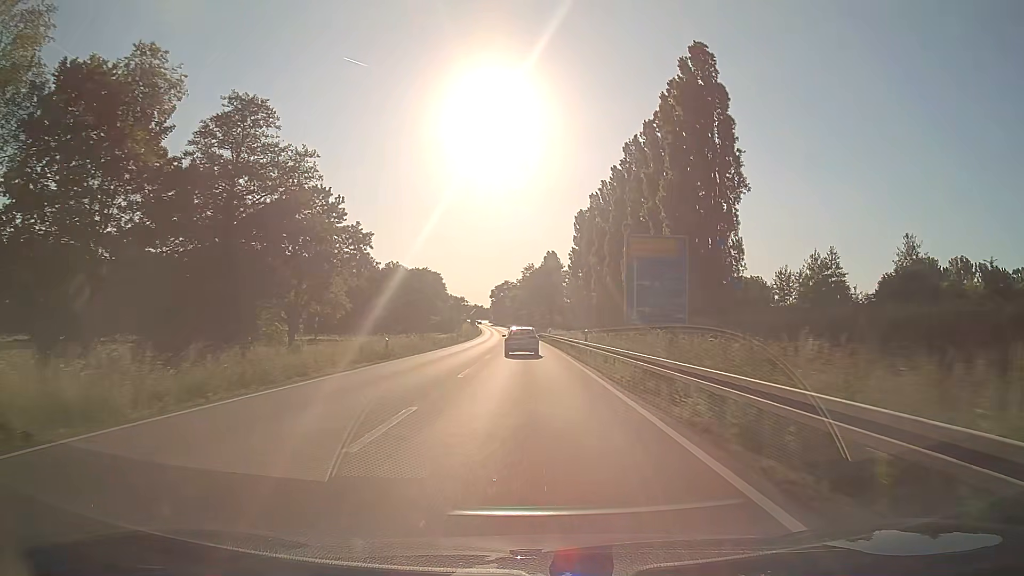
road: primary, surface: asphalt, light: Day
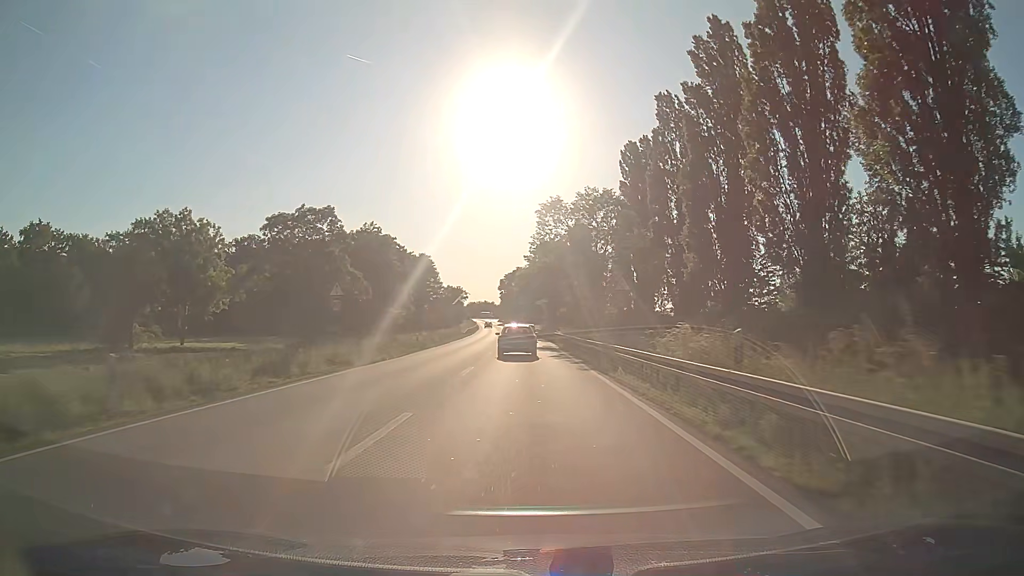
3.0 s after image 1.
(-0.6, +61.0) m; -1°
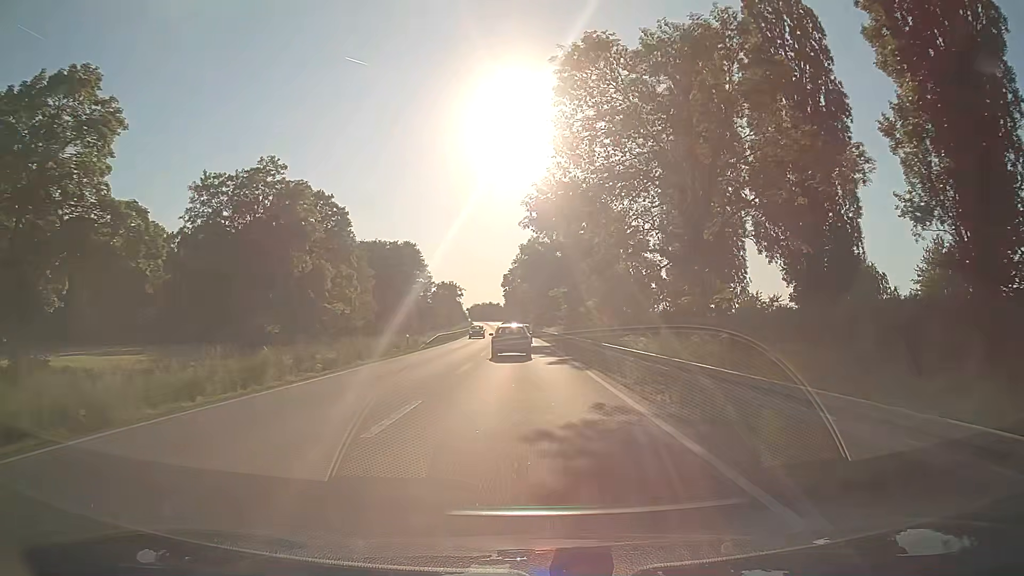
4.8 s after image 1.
(-0.2, +34.1) m; -1°
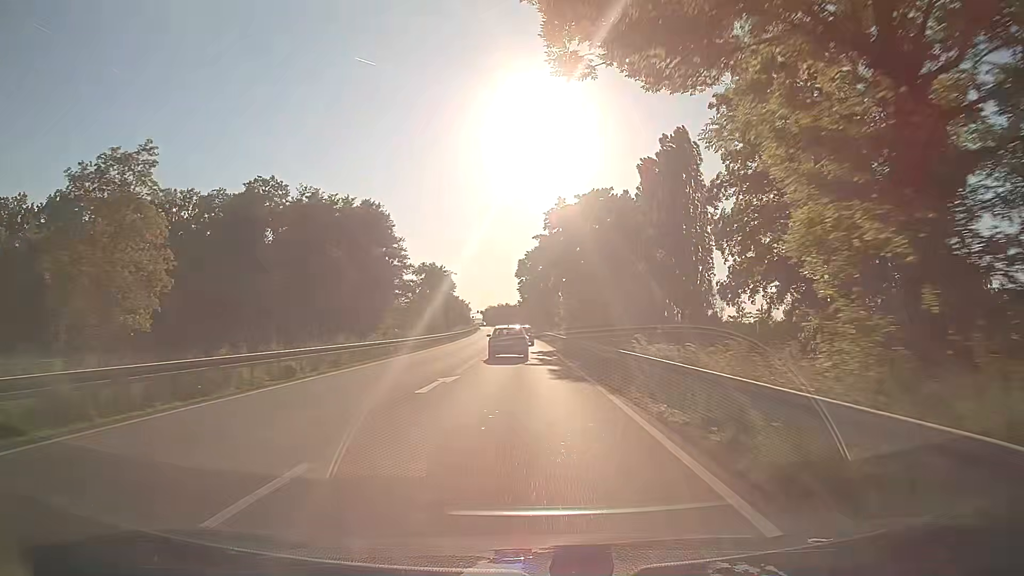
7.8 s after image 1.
(-0.7, +53.9) m; -2°
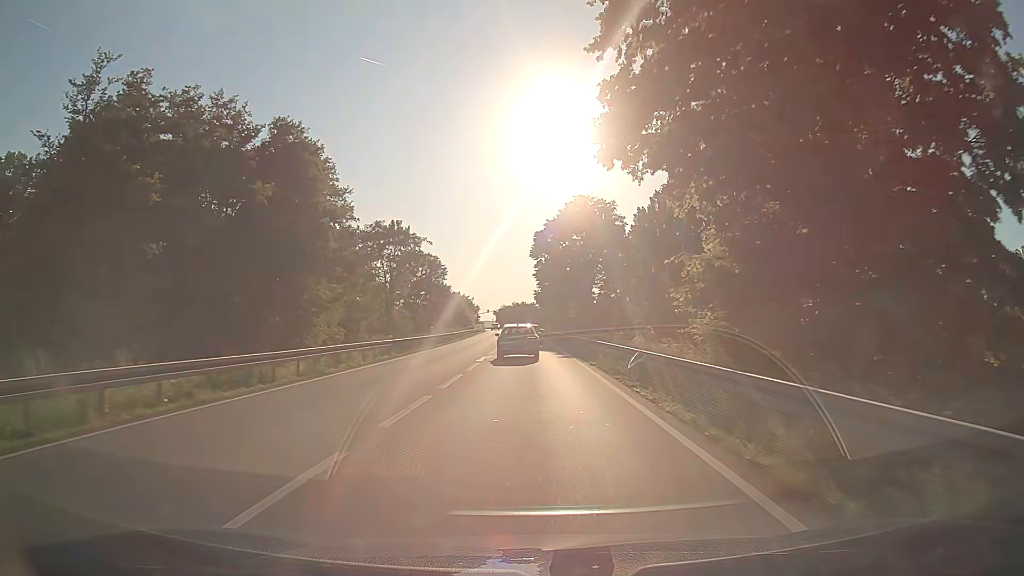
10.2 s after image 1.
(-0.6, +41.3) m; -1°
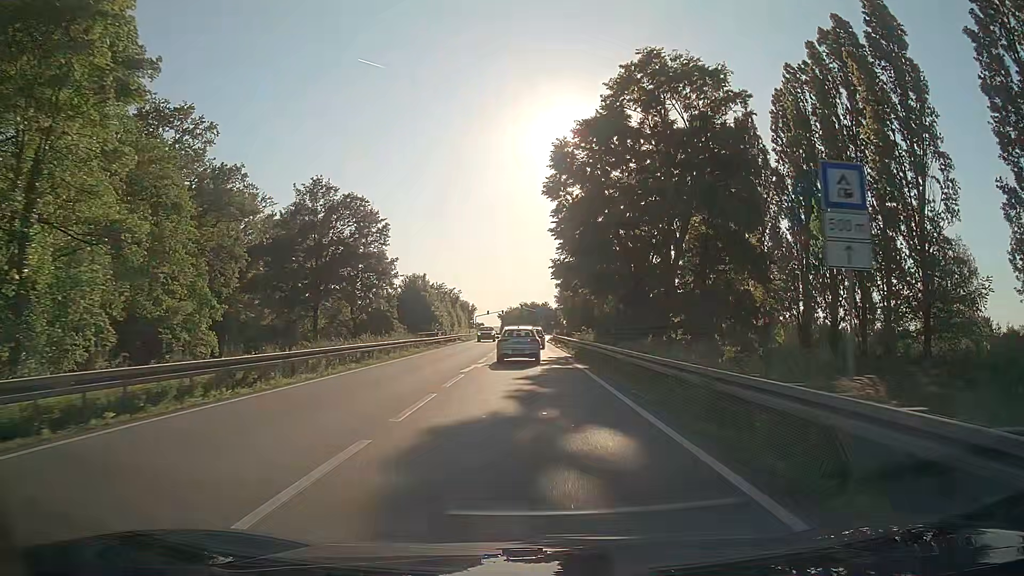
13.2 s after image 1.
(-0.6, +46.9) m; -1°
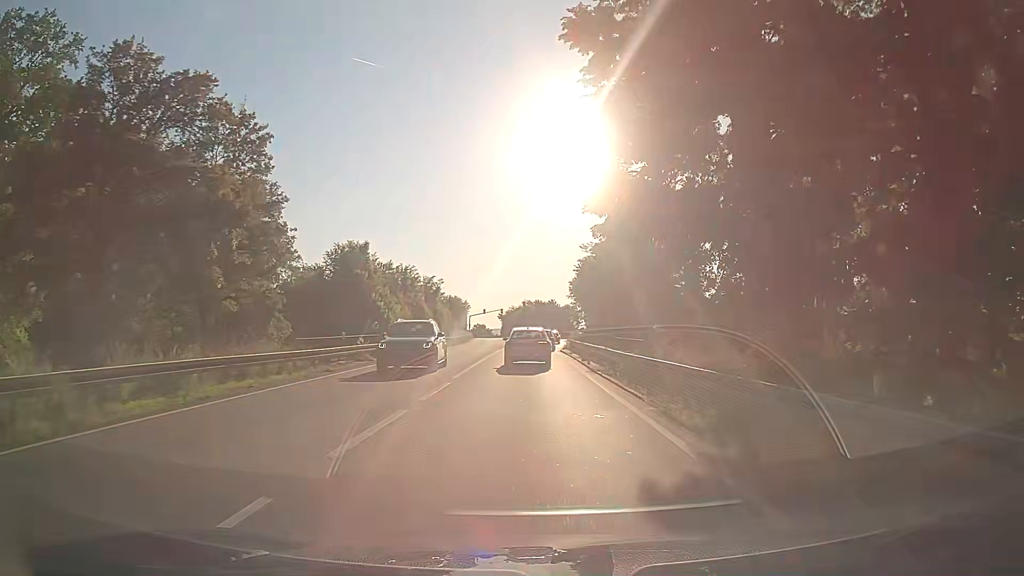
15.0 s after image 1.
(-0.2, +27.0) m; -1°
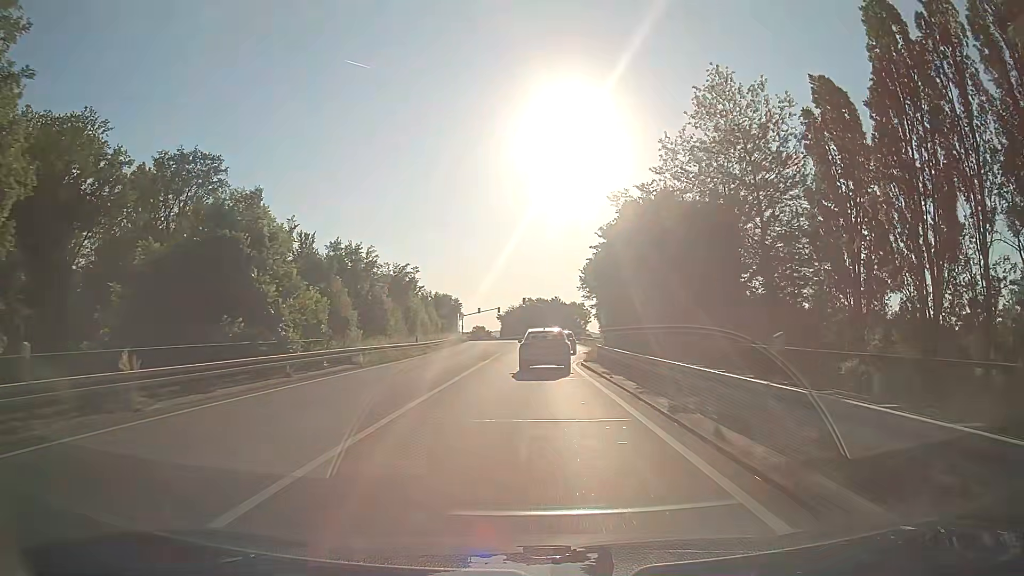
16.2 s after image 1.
(0.0, +18.2) m; -1°
(0, +10) (0, +20) (0, +30) (+1, +40) (+1, +50) (+1, +60) (+1, +70) (+1, +80) (+1, +90) (0, +100) m
